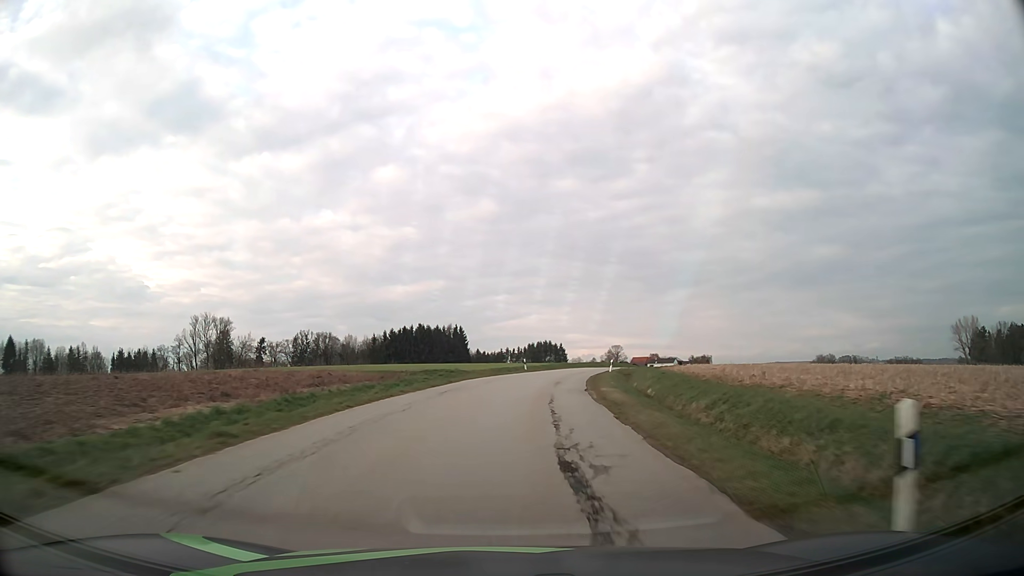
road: tertiary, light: Day
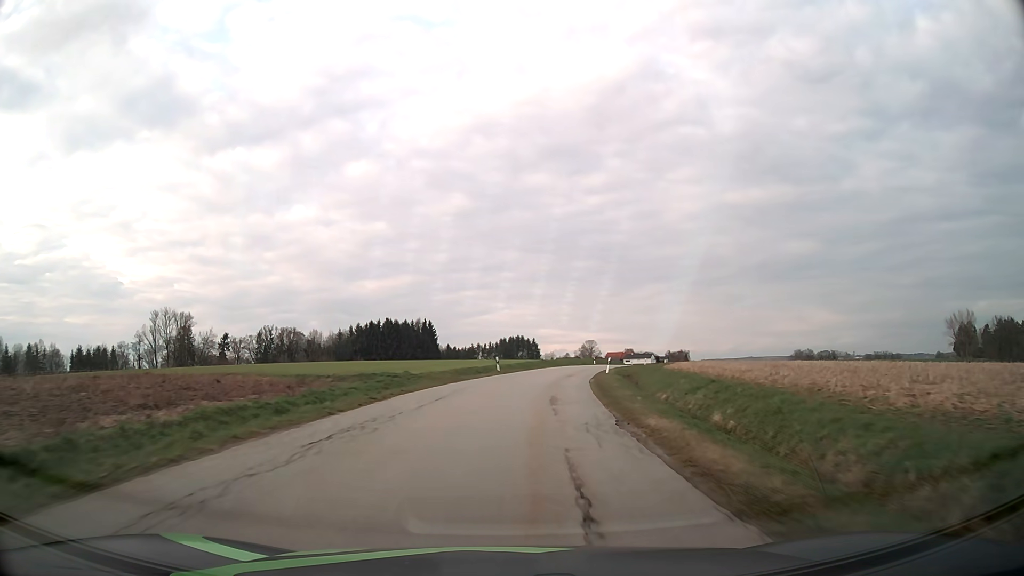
(+0.3, +11.8) m; +3°
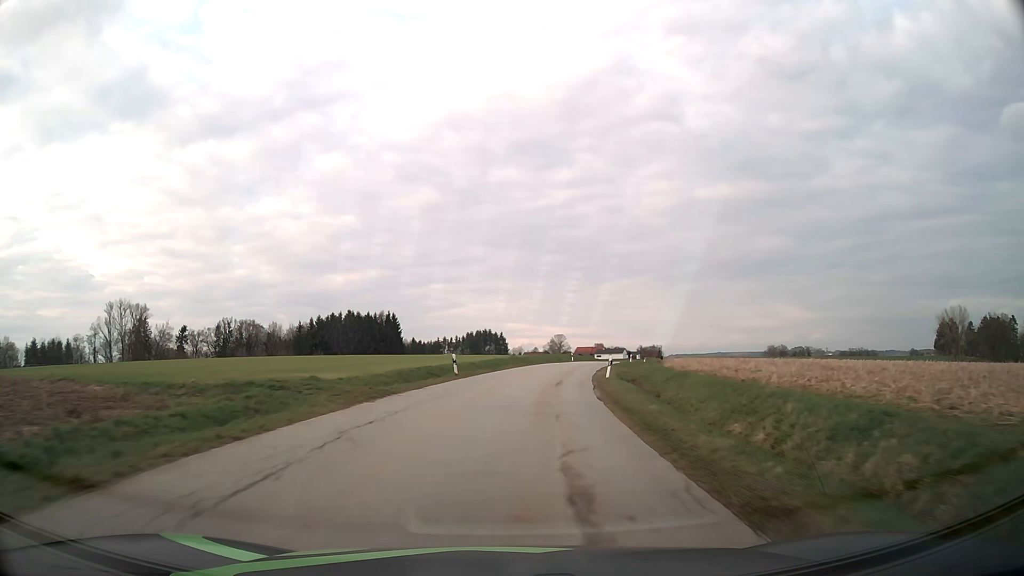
(+0.3, +11.8) m; +3°
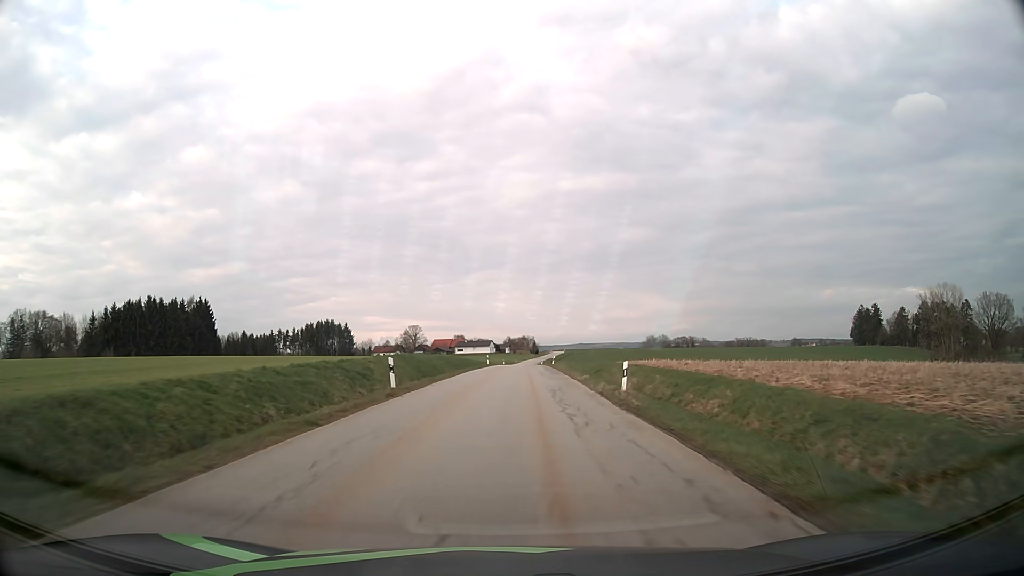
(+6.9, +59.1) m; +12°
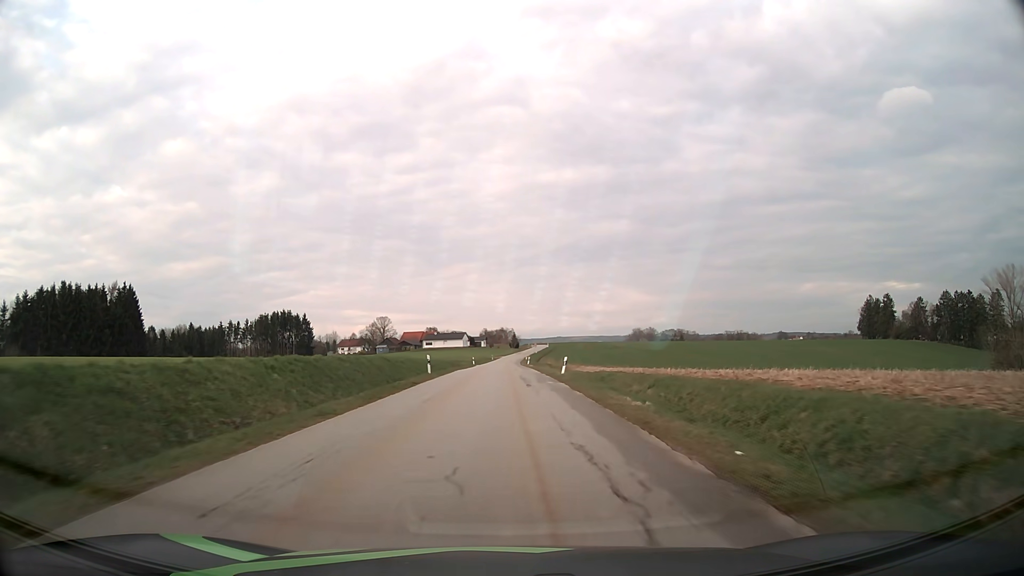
(+0.8, +36.5) m; +2°
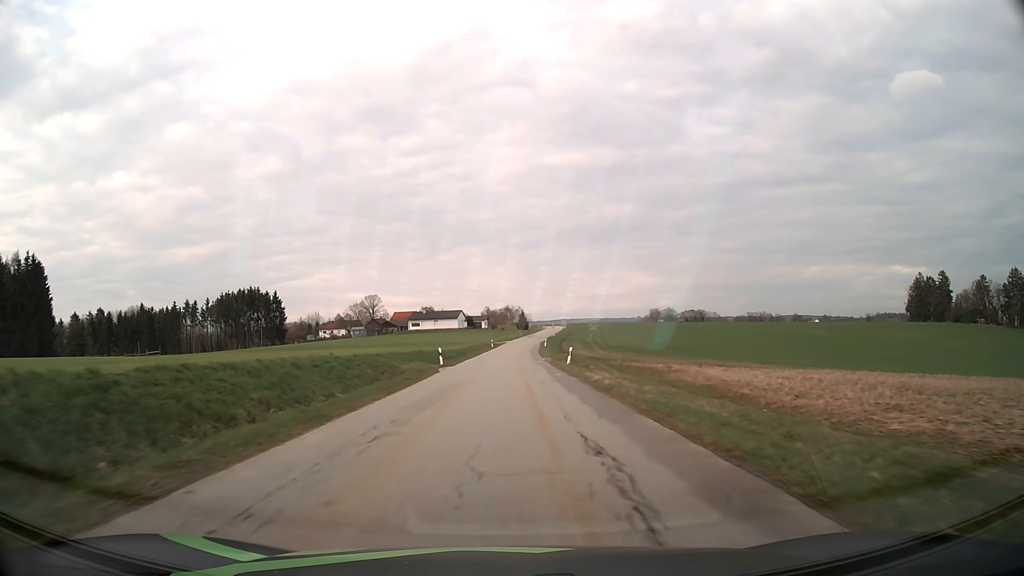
(-0.3, +48.2) m; 0°
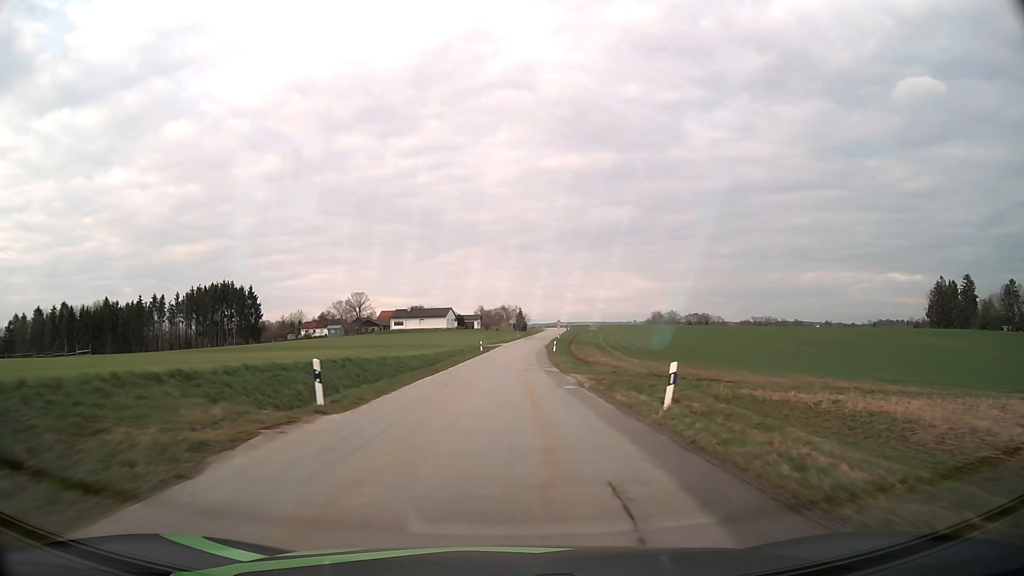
(0.0, +23.2) m; 0°
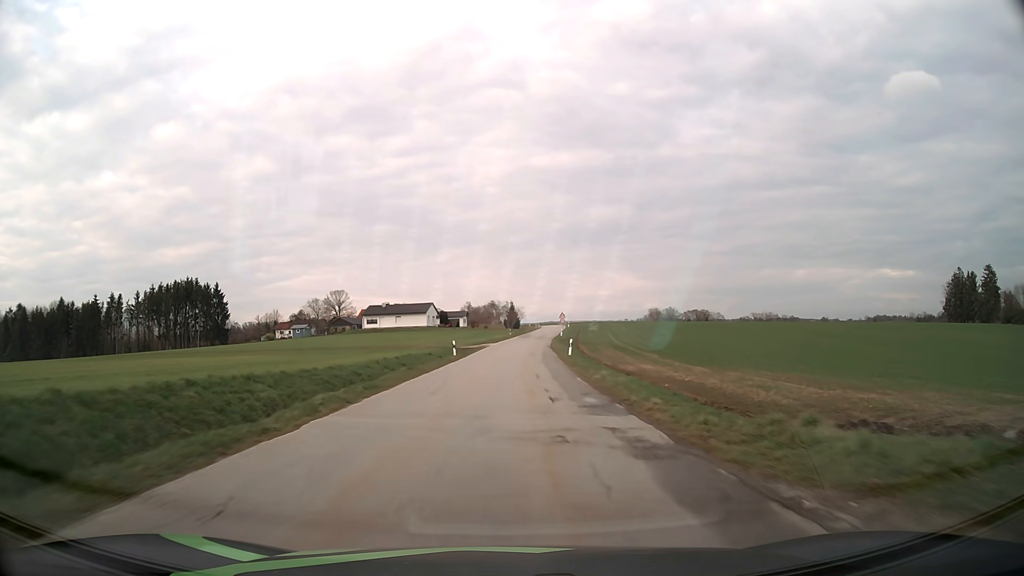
(+0.2, +22.7) m; +1°
(0, +10) (0, +20) (0, +30) (+1, +40) (+1, +50) (+2, +60) (+3, +70) (+4, +80) (+5, +90) (+6, +100) m
